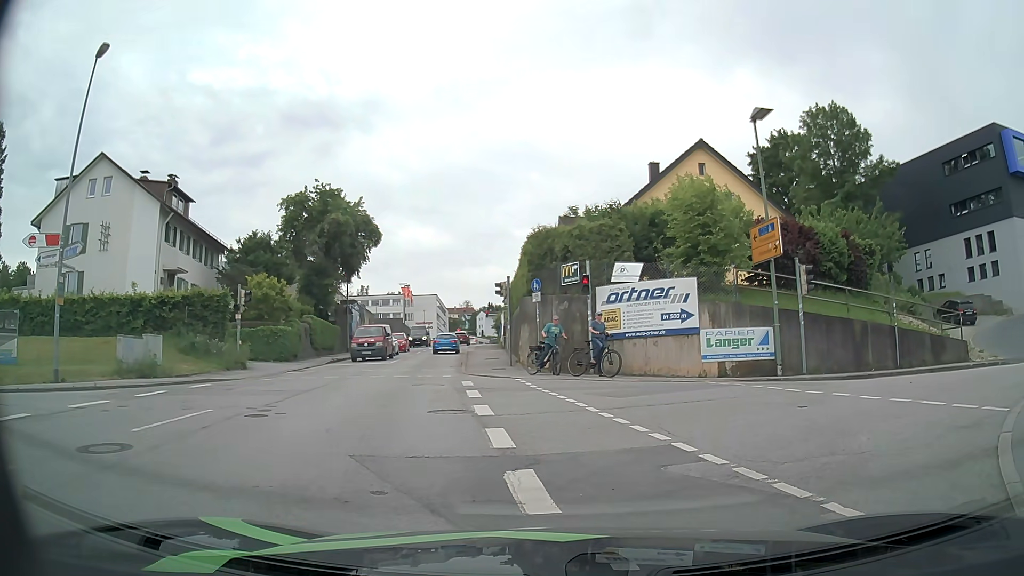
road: tertiary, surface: asphalt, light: Day
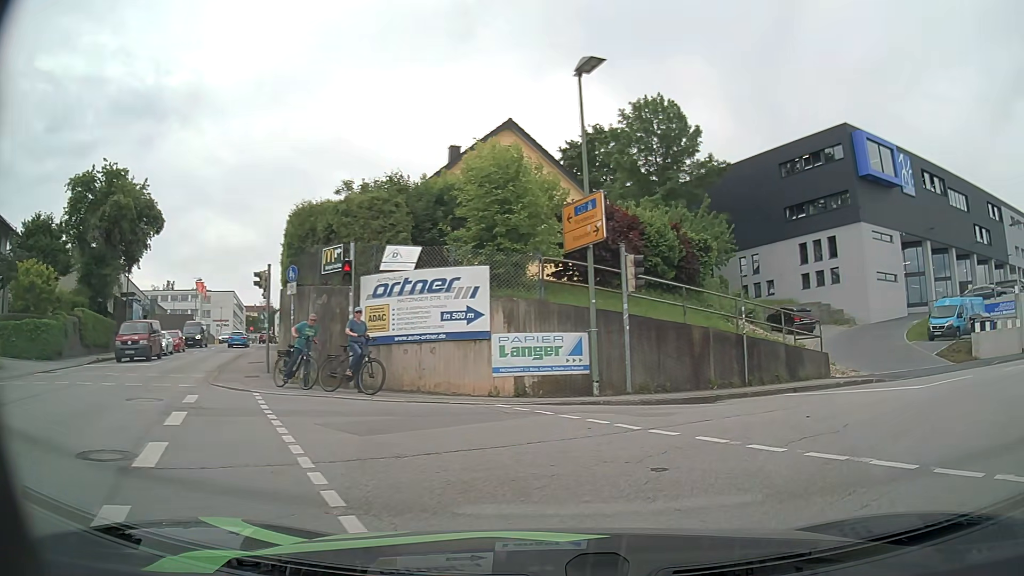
(+0.8, +4.6) m; +19°
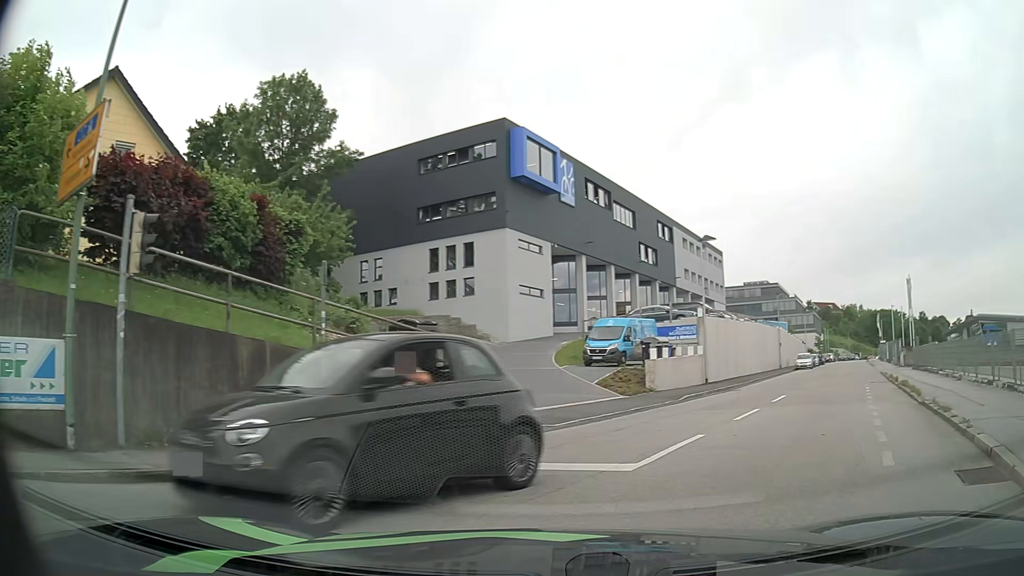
(+1.8, +6.4) m; +32°
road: residential
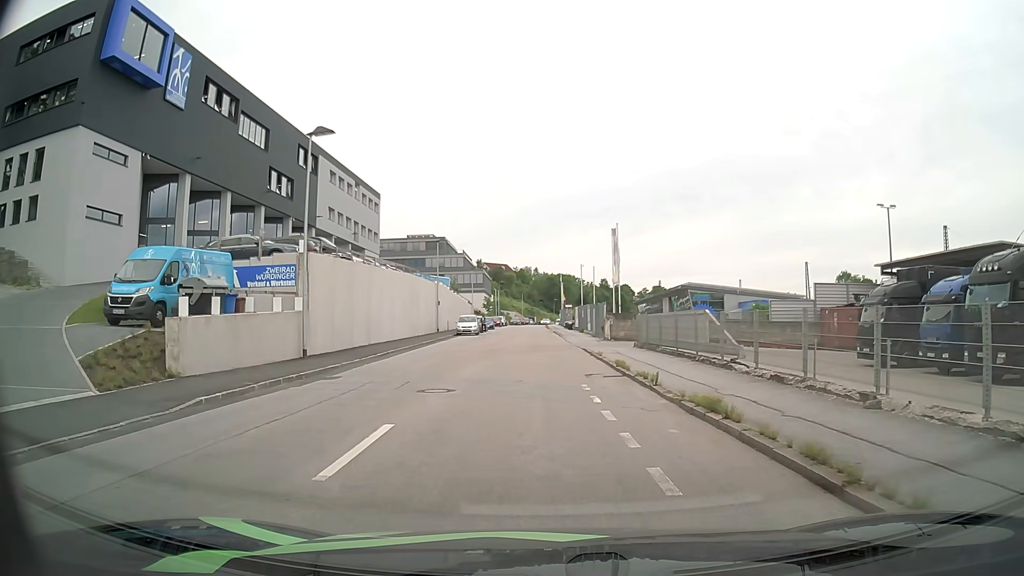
(+4.8, +13.3) m; +28°
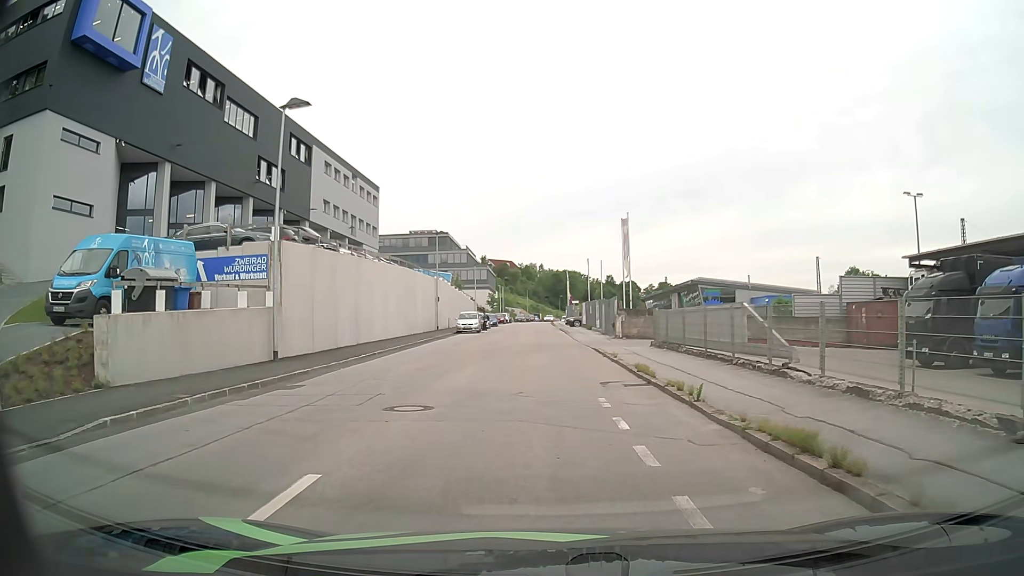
(0.0, +3.1) m; 0°
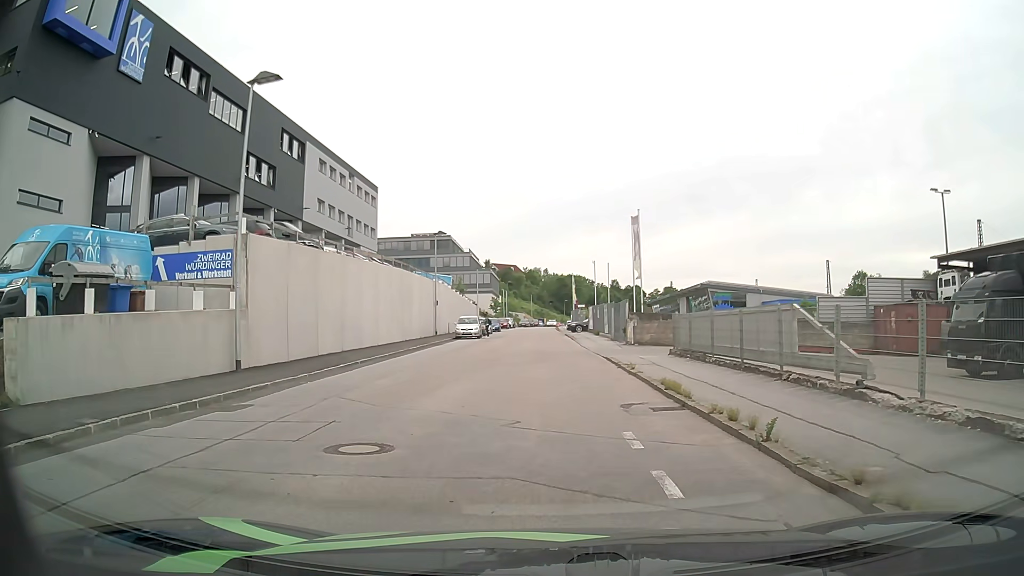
(0.0, +3.0) m; -1°
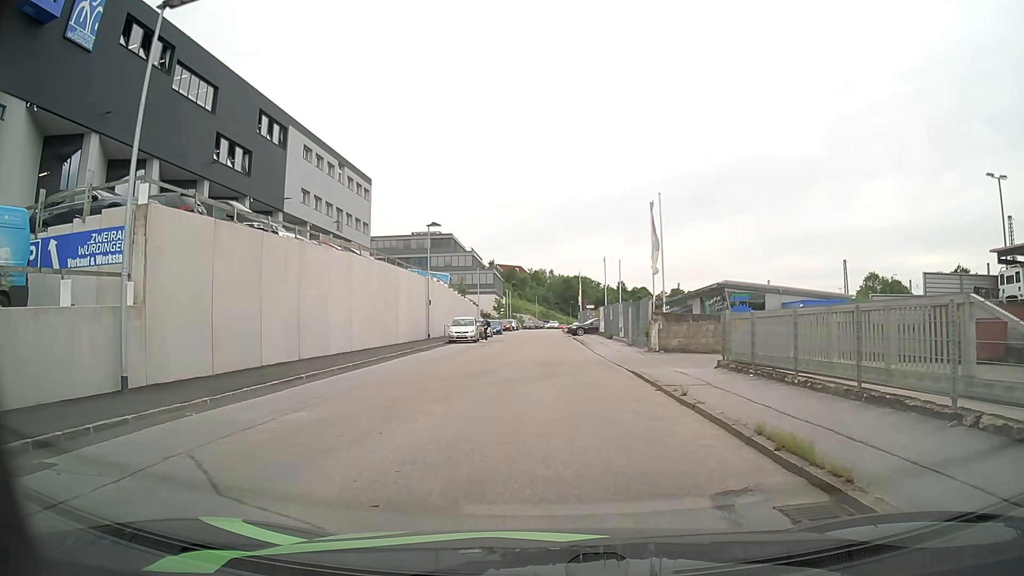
(0.0, +5.7) m; 0°
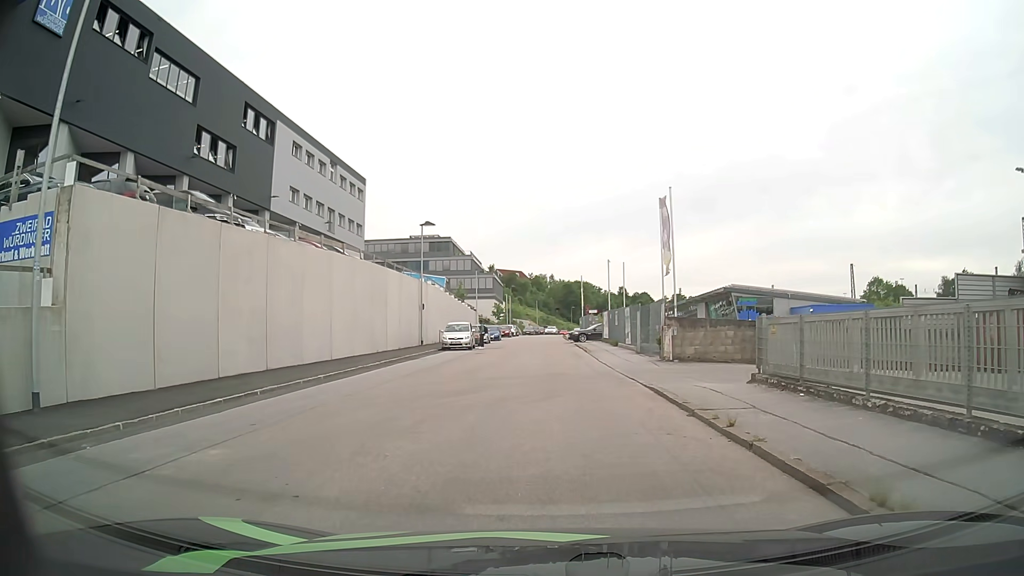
(0.0, +2.9) m; 0°
(0, +10) (0, +20) (0, +30) (0, +40) (0, +50) (0, +60) (0, +70) (0, +80) (0, +90) (0, +100) m
